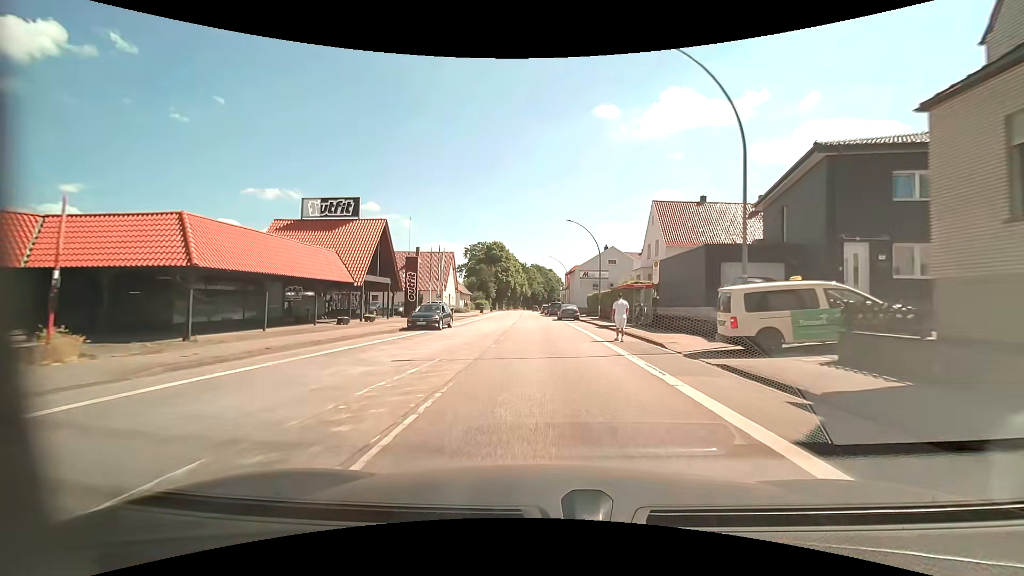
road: primary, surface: asphalt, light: Day
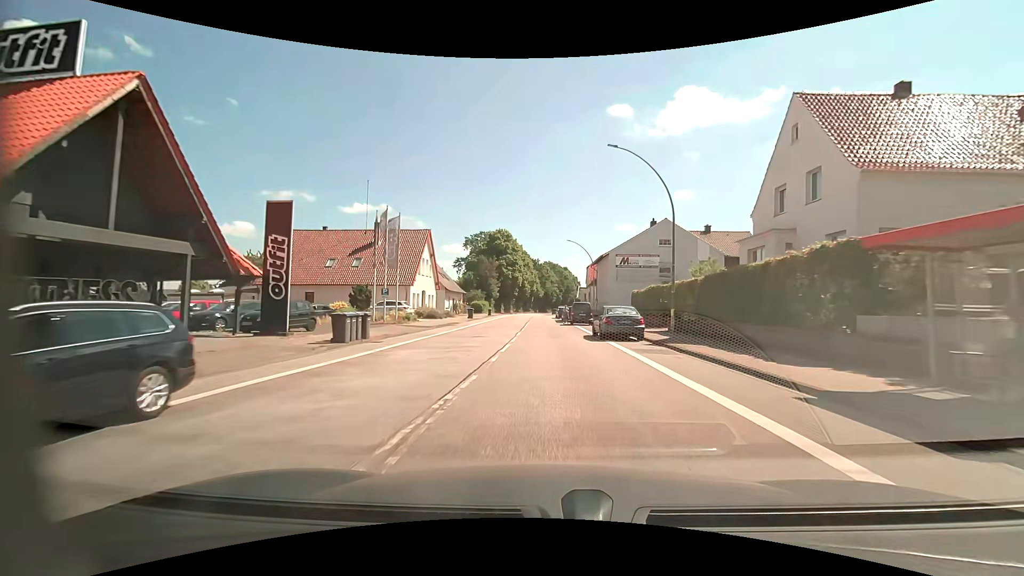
(-0.5, +23.8) m; -2°
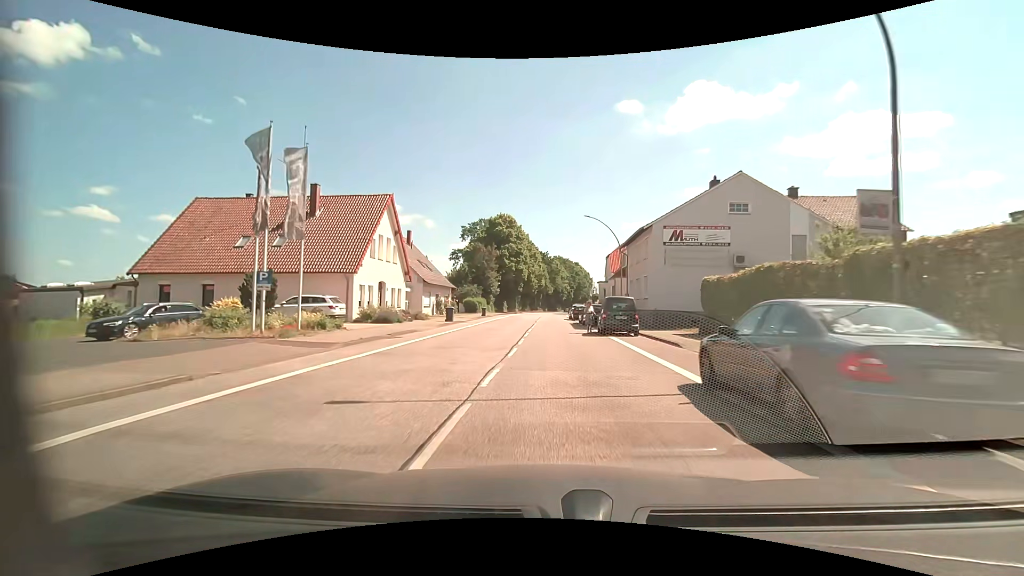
(-0.1, +15.9) m; 0°
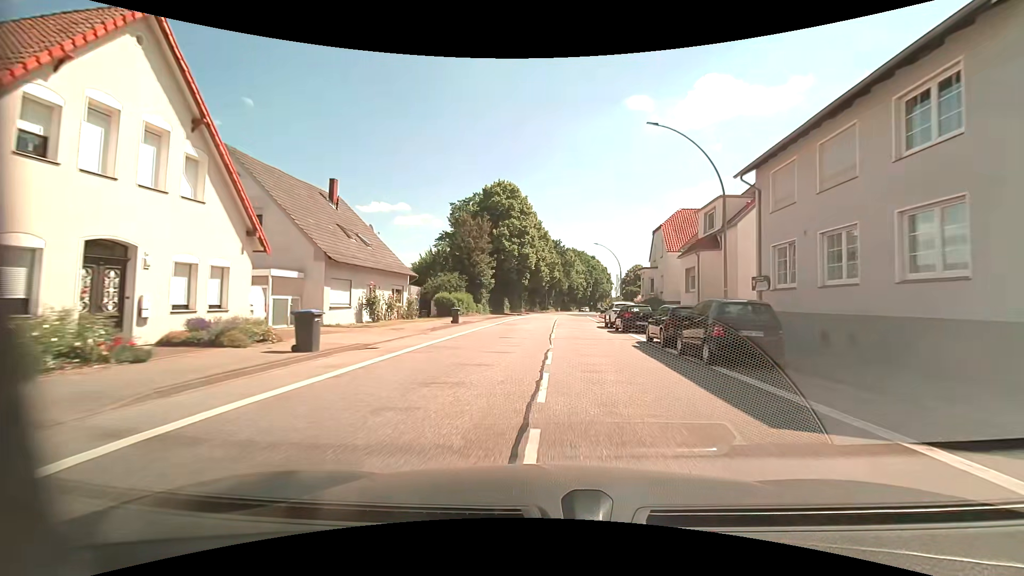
(-0.7, +23.9) m; -1°
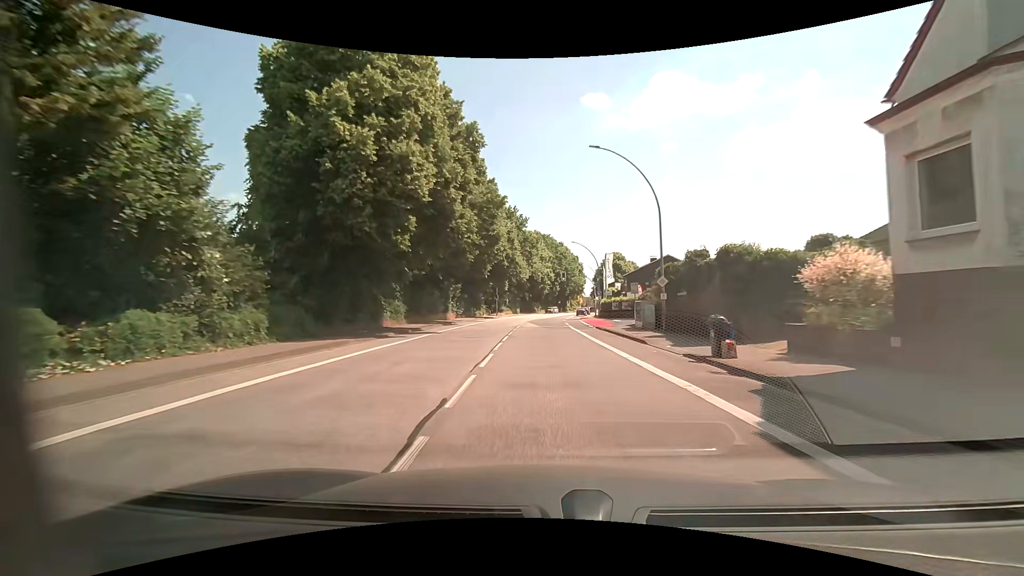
(+1.8, +40.8) m; +4°
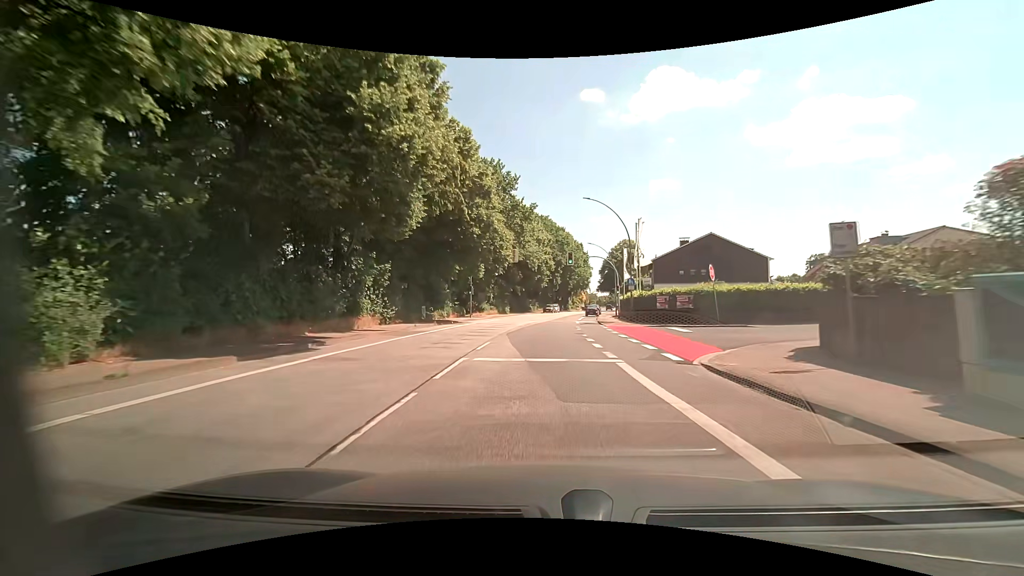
(+0.1, +24.7) m; 0°
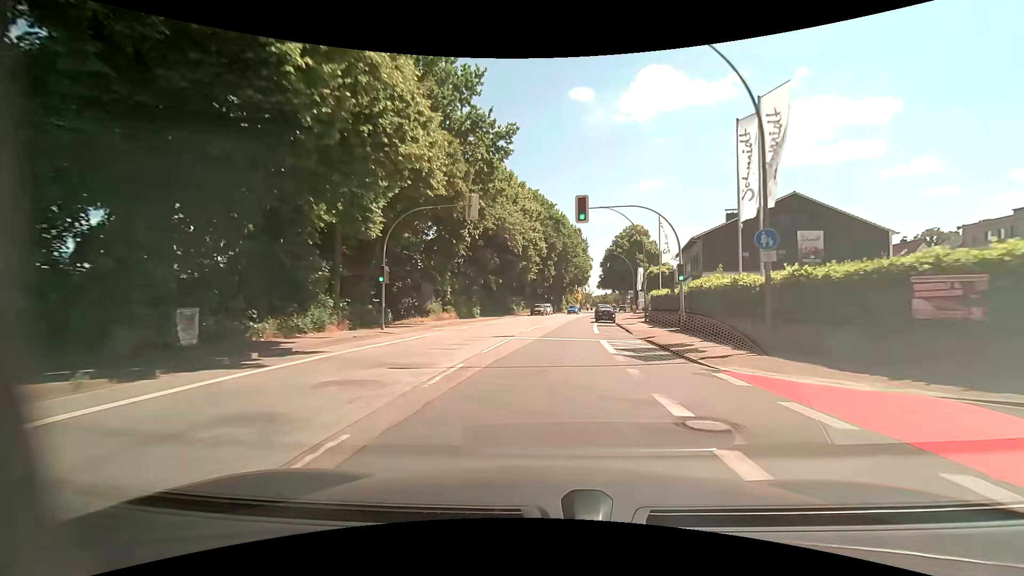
(+0.2, +25.1) m; +1°
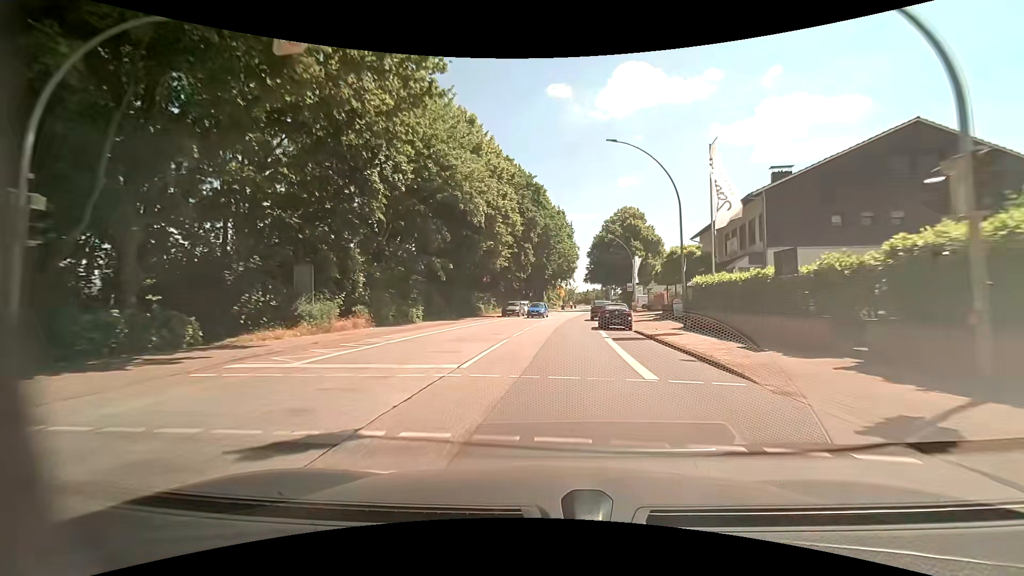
(+0.4, +17.0) m; +2°
(0, +10) (+1, +20) (+1, +30) (+2, +40) (+3, +50) (+4, +60) (+5, +70) (+7, +80) (+8, +90) (+10, +99) m
